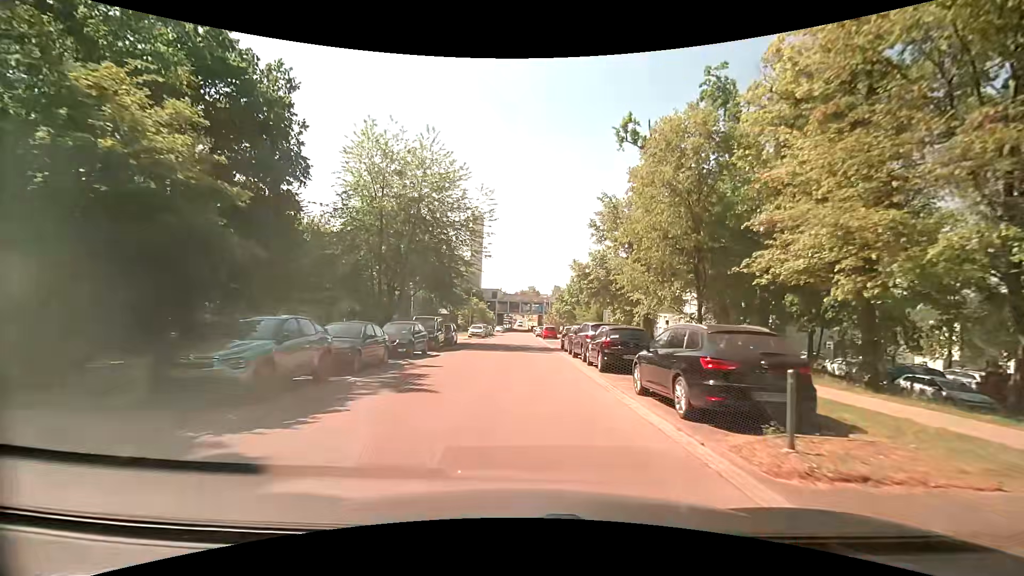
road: unclassified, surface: asphalt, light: Day
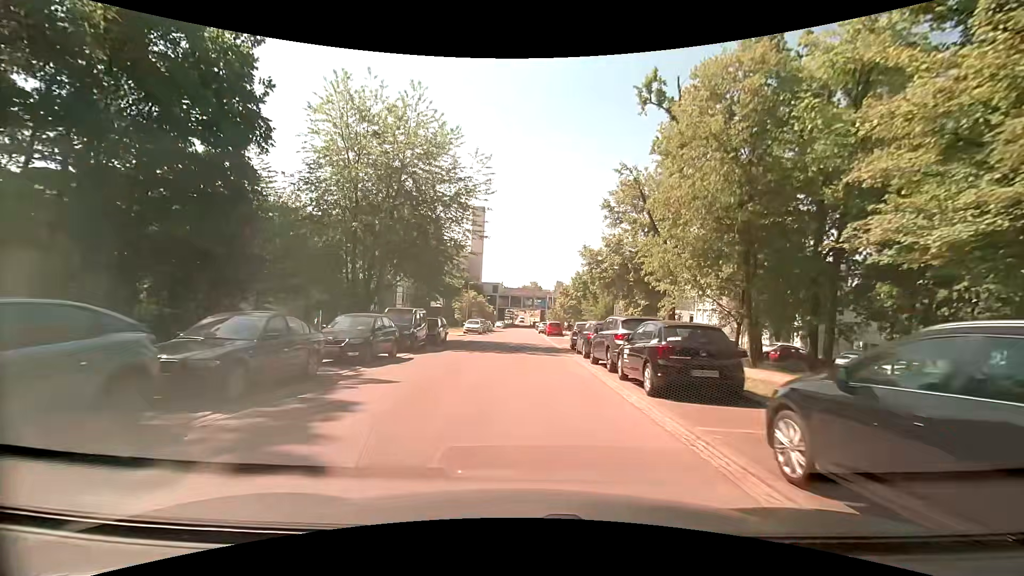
(+0.1, +5.8) m; +1°
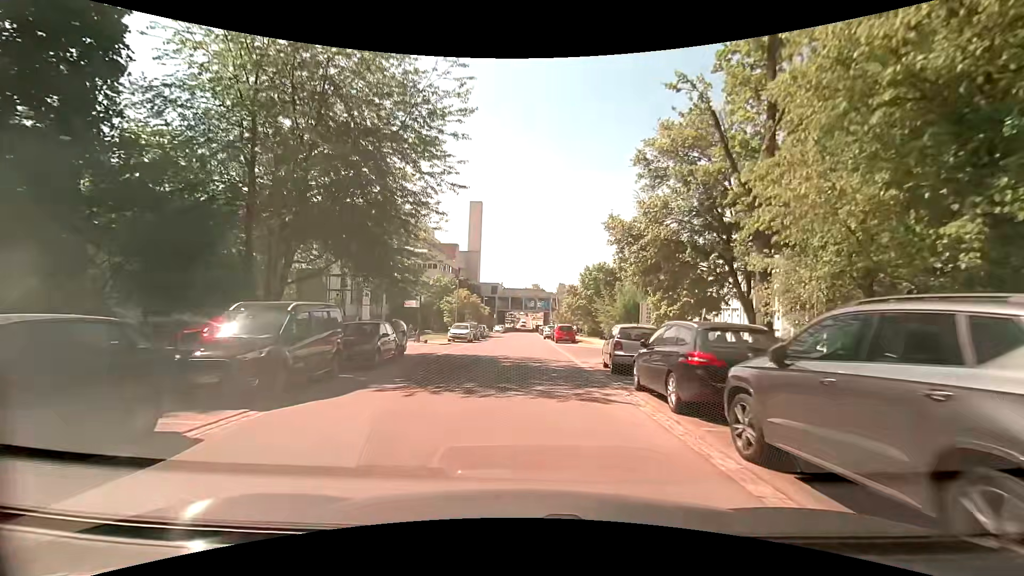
(0.0, +11.3) m; 0°
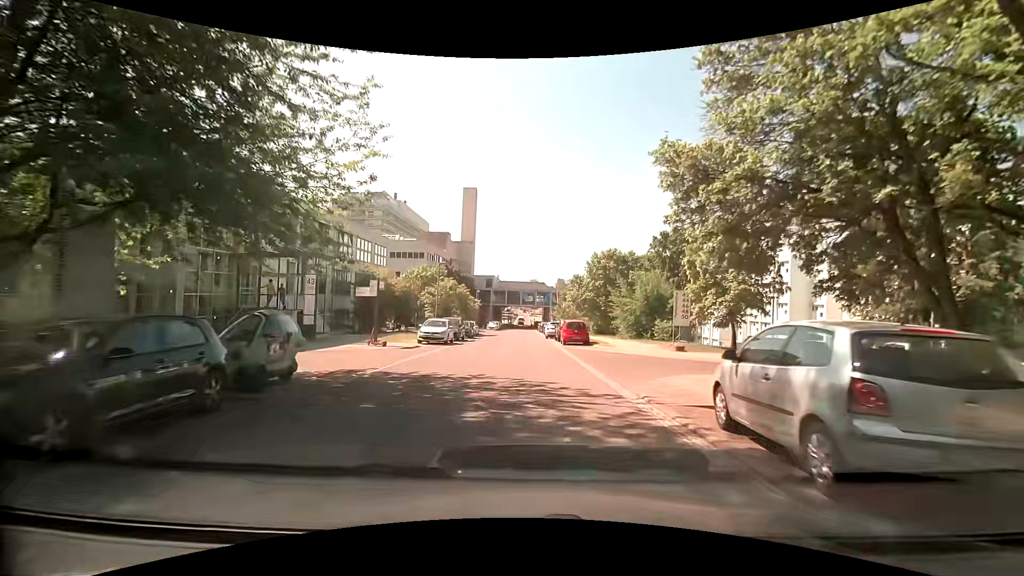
(-0.1, +10.2) m; +1°
(0, +10) (0, +20) (-1, +30) (-1, +40) (-1, +50) (-1, +60) (-1, +70) (-1, +80) (-2, +90) (-3, +100) m
